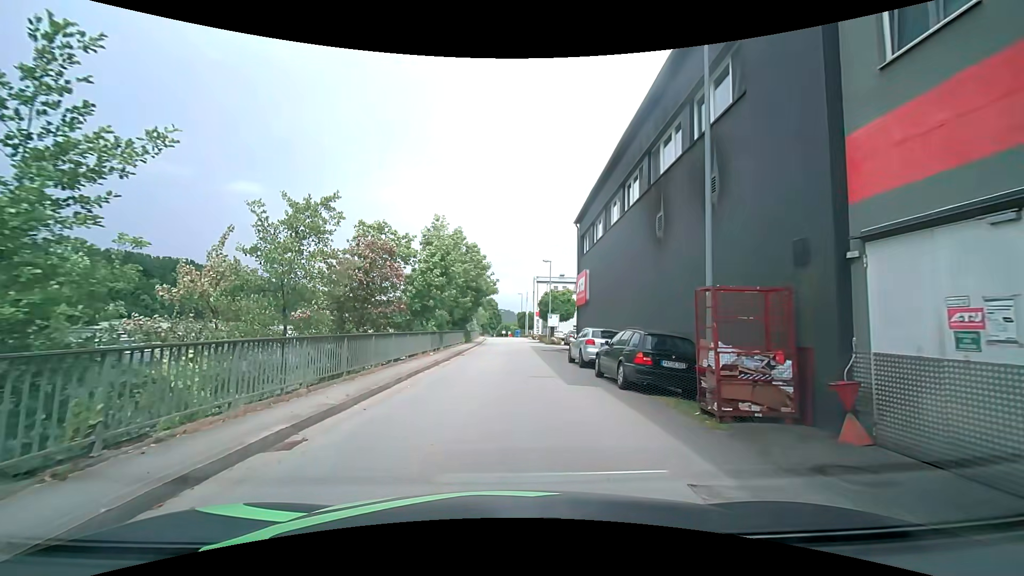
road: unclassified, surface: asphalt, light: Day
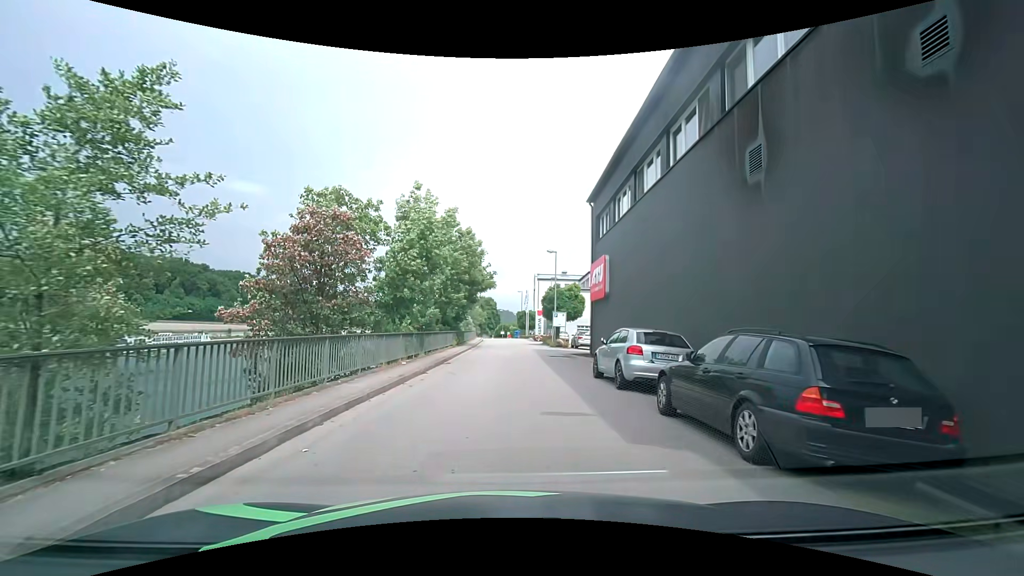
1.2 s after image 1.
(0.0, +6.0) m; -1°
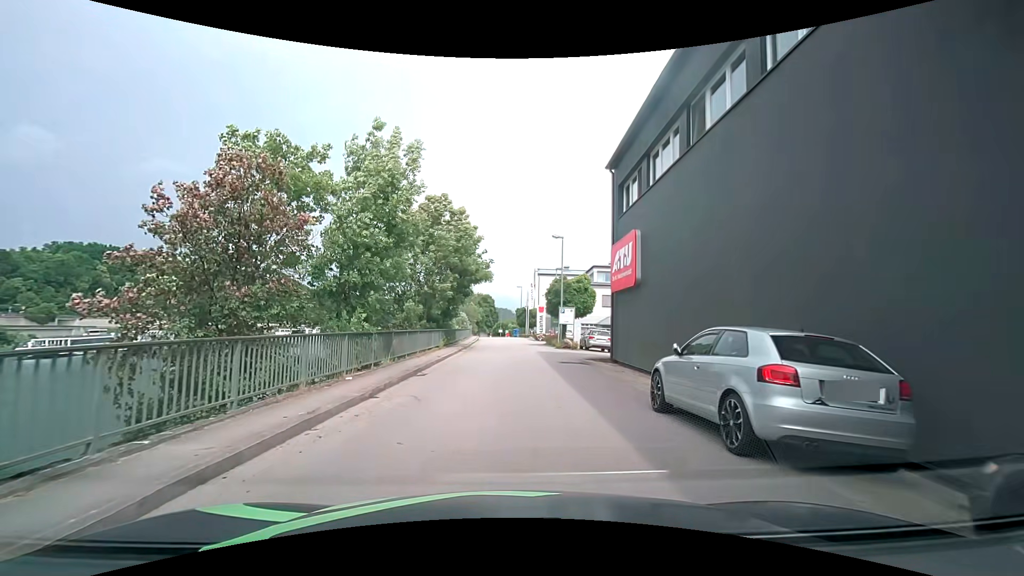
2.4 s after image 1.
(0.0, +5.8) m; +1°
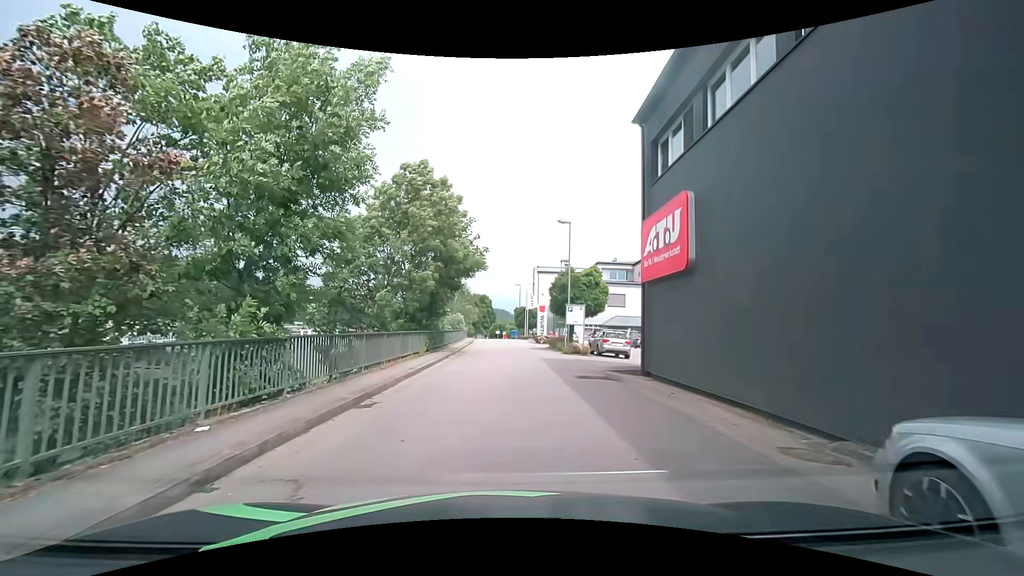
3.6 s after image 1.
(0.0, +5.3) m; +1°
